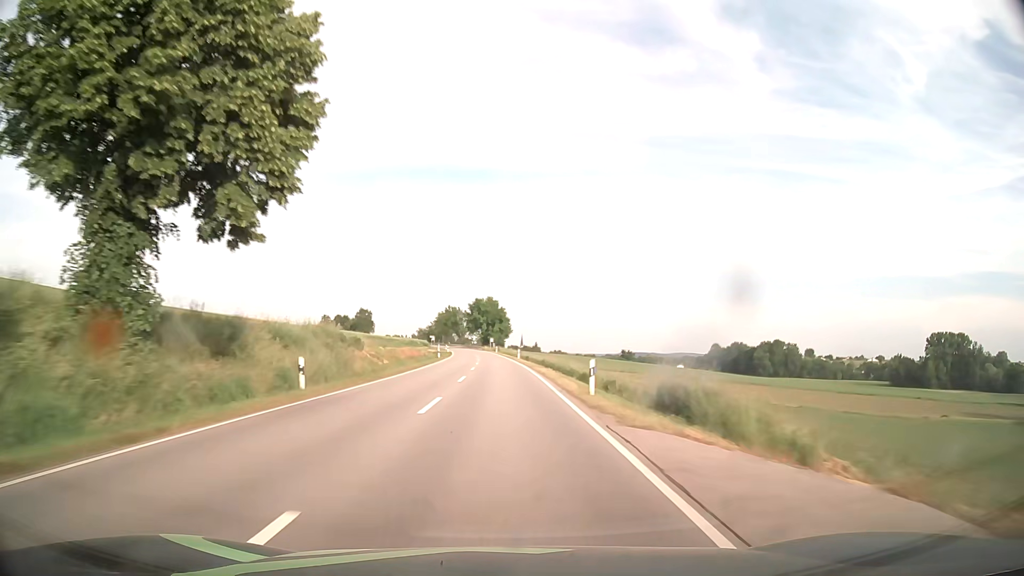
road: secondary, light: Day
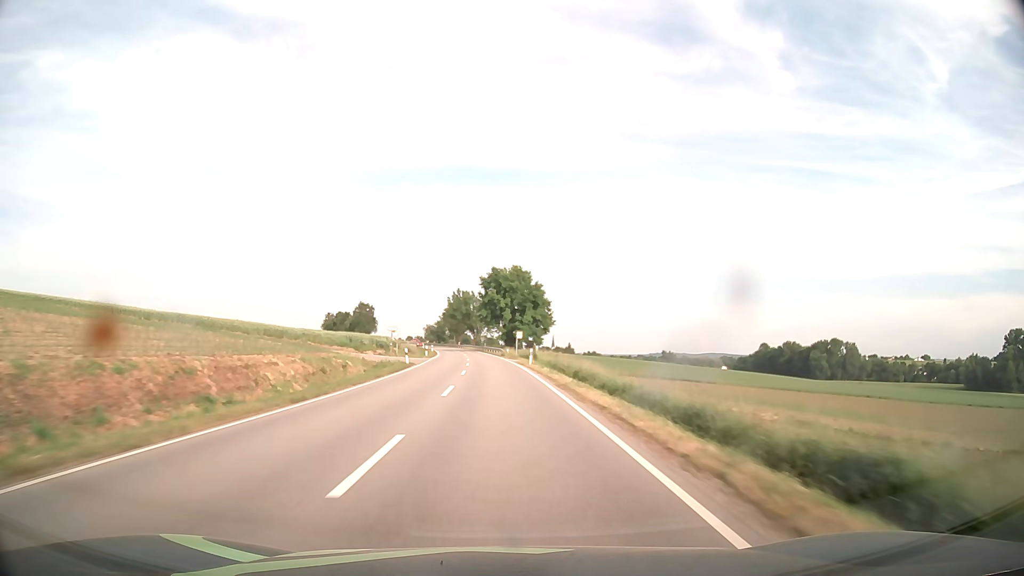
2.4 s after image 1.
(-1.4, +67.4) m; -3°
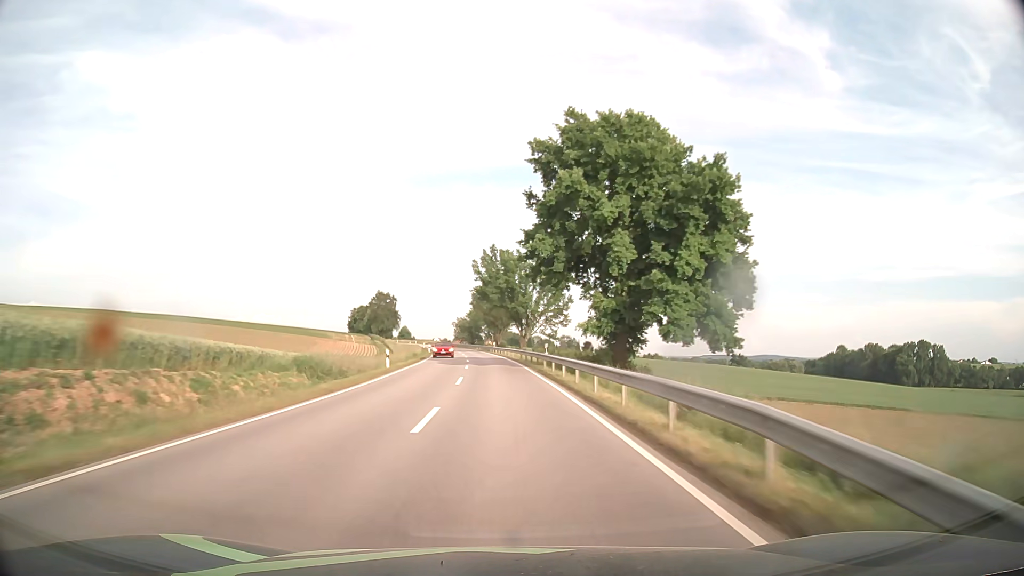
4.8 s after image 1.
(-2.5, +67.7) m; -5°
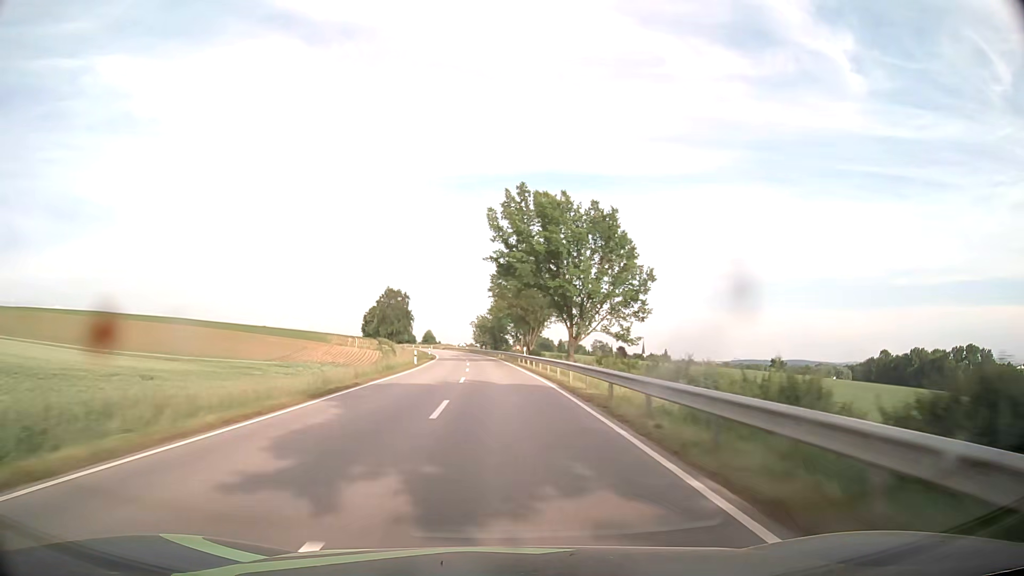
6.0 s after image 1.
(-0.7, +34.0) m; -2°
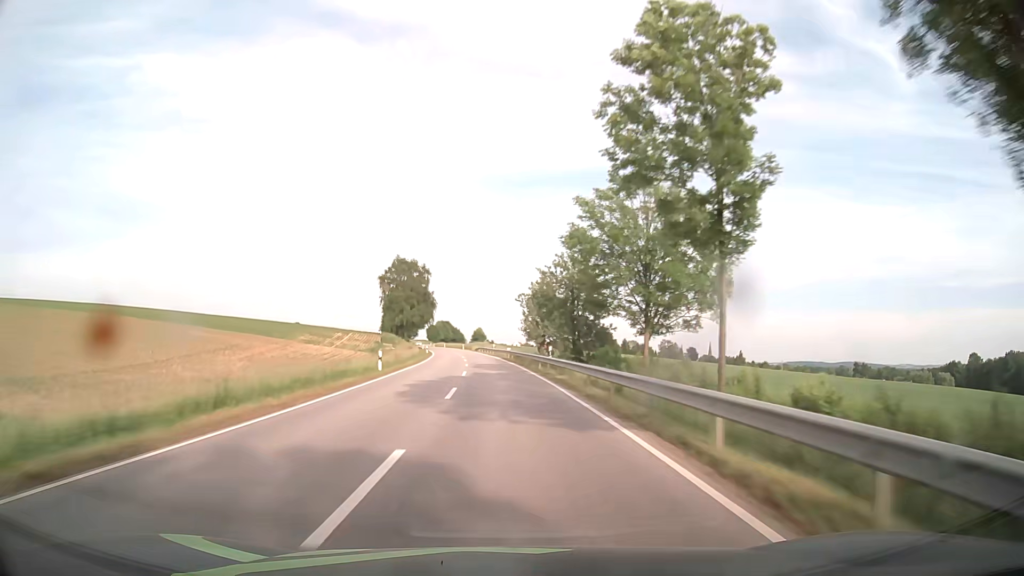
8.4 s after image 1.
(-2.8, +68.1) m; -5°
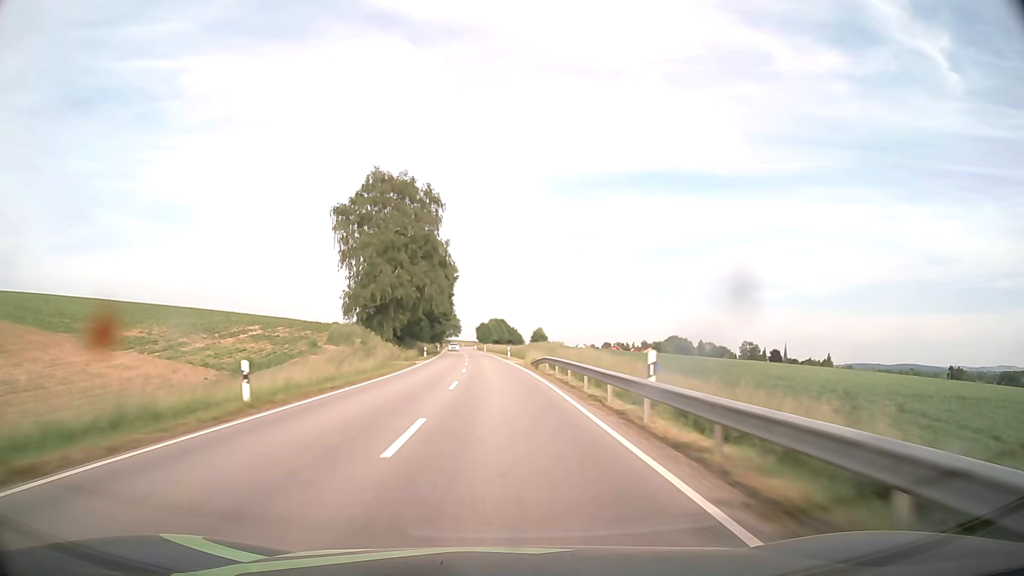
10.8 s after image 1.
(-2.9, +68.6) m; -5°
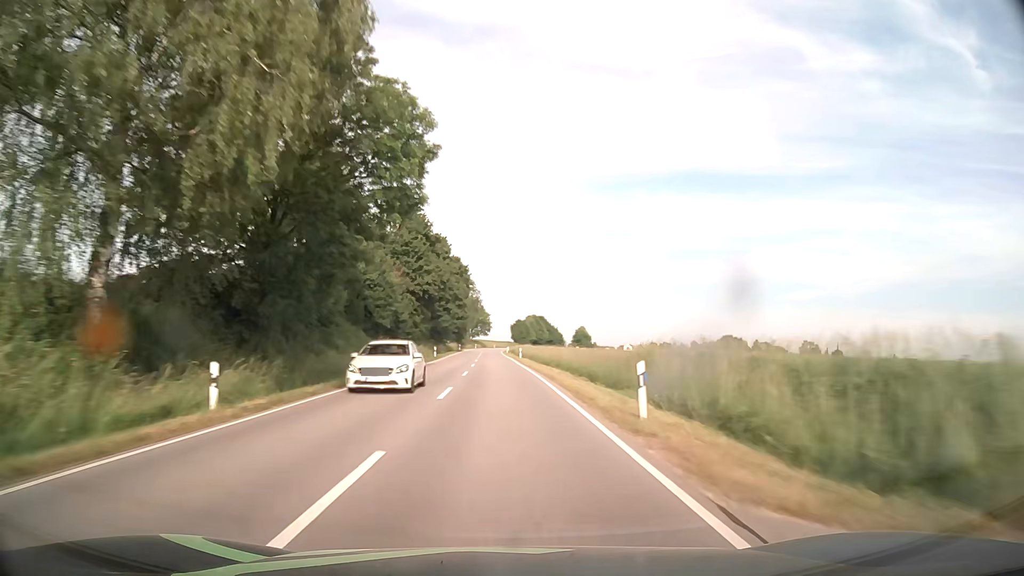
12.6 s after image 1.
(-1.6, +51.8) m; -3°
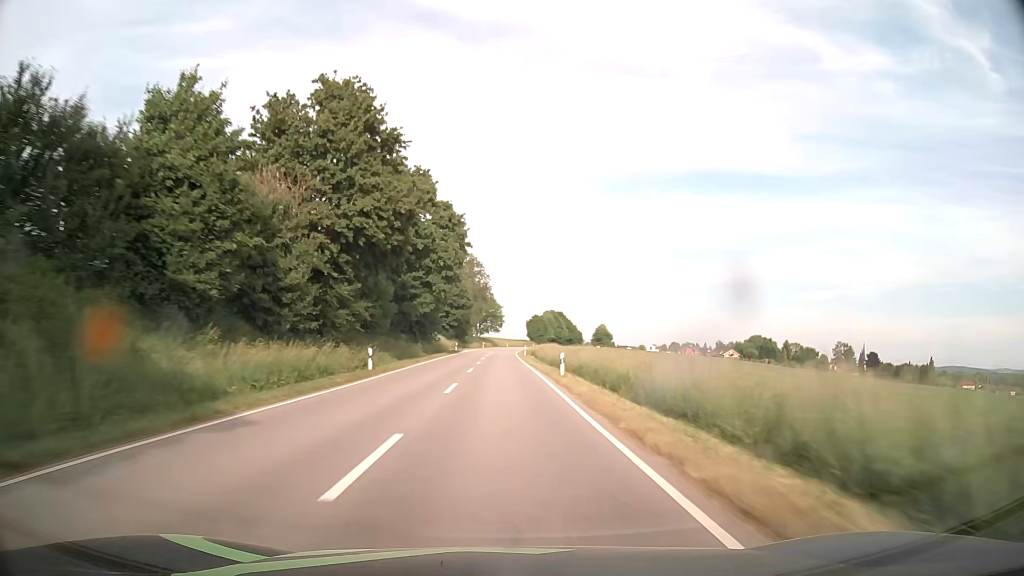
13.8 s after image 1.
(-0.5, +34.6) m; -1°
(0, +10) (0, +20) (0, +30) (0, +40) (0, +50) (0, +60) (0, +70) (0, +80) (0, +90) (0, +100) m
